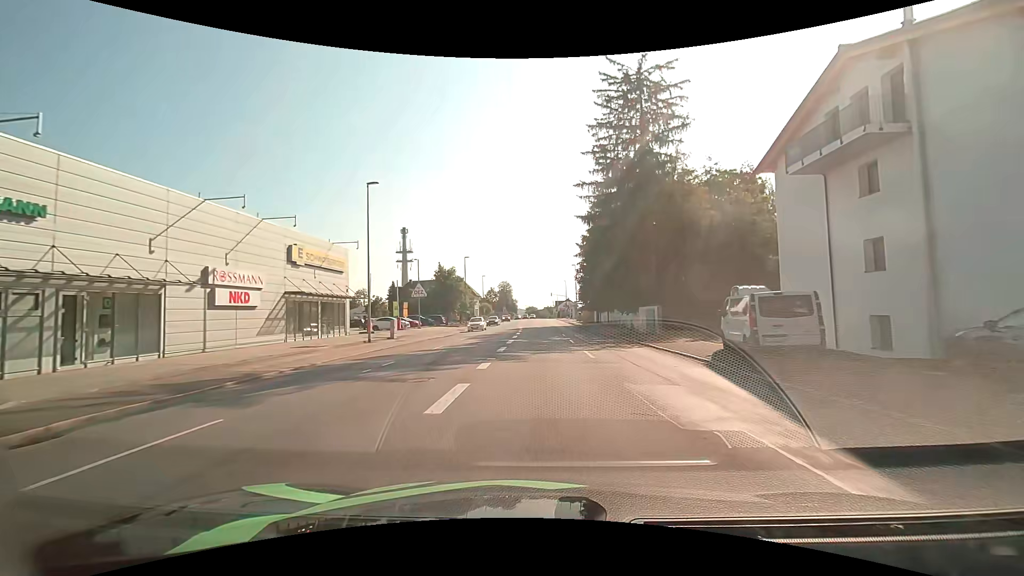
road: tertiary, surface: asphalt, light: Day
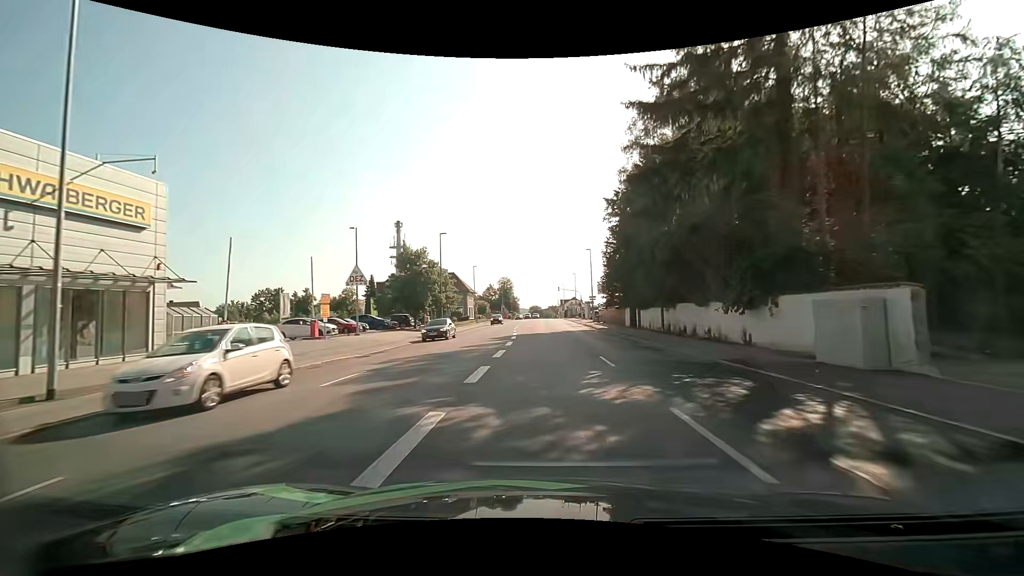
(-0.1, +21.0) m; -1°
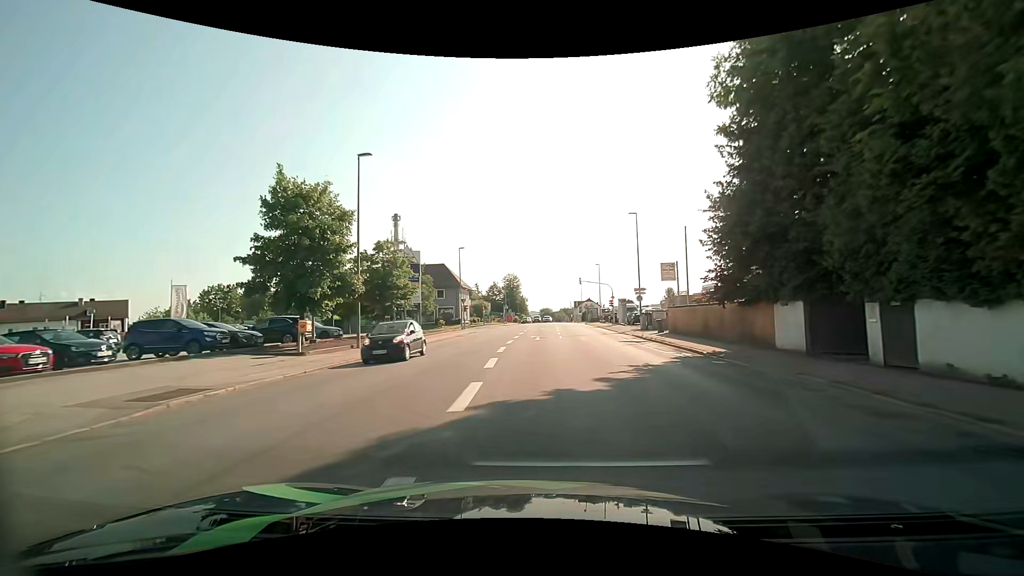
(0.0, +26.8) m; -1°
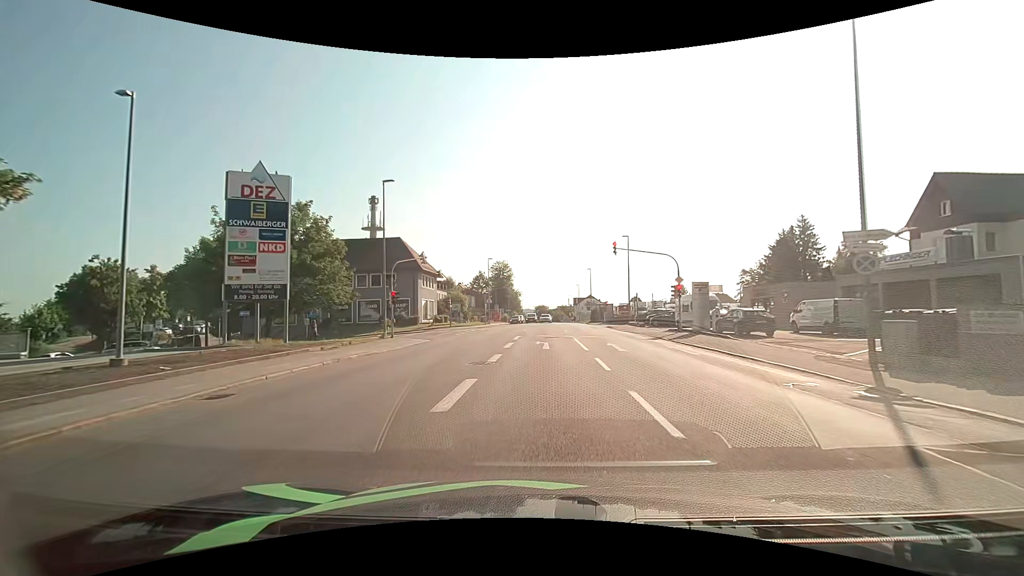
(-0.1, +30.1) m; 0°
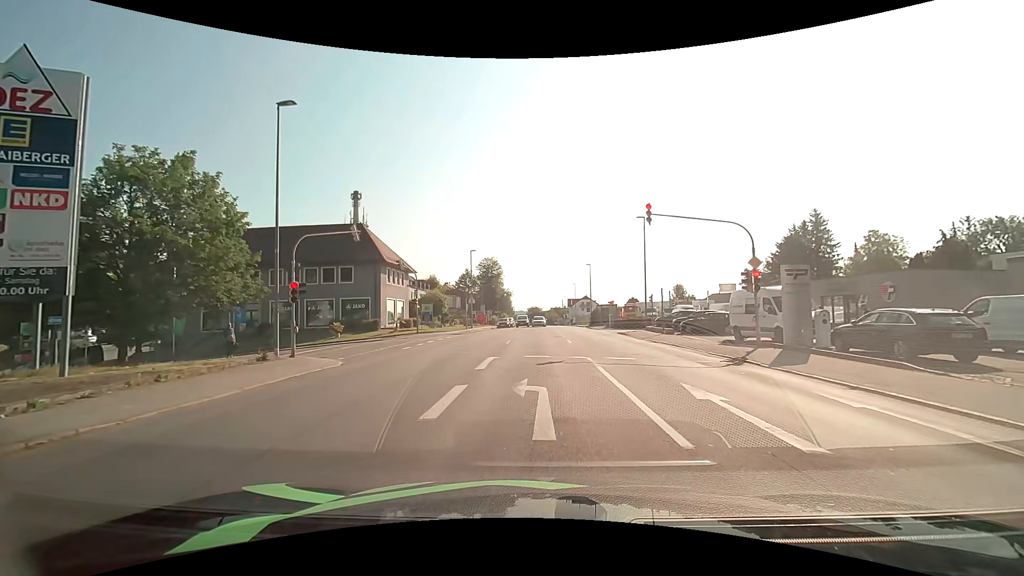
(+0.2, +12.2) m; +1°
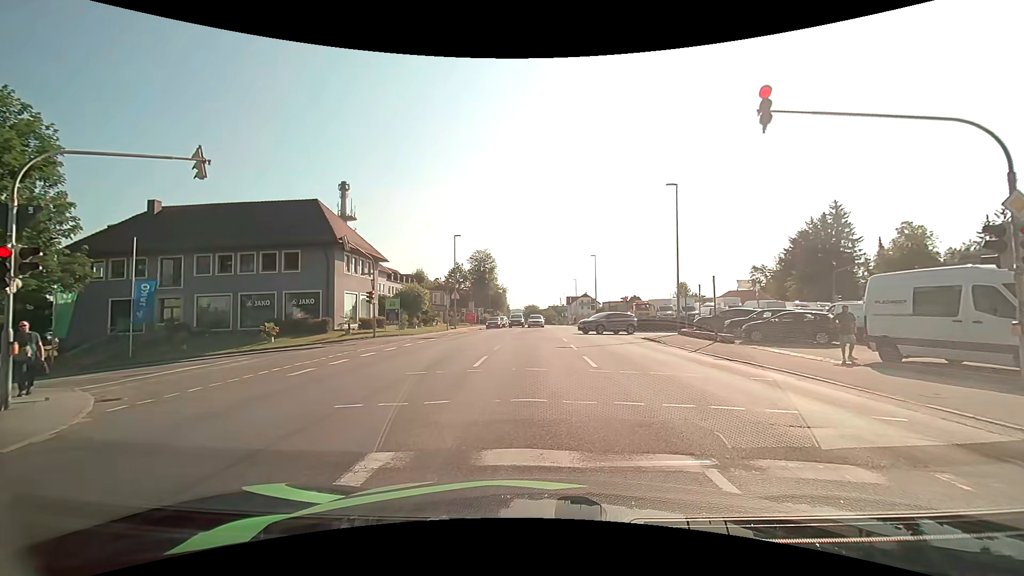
(0.0, +10.7) m; 0°
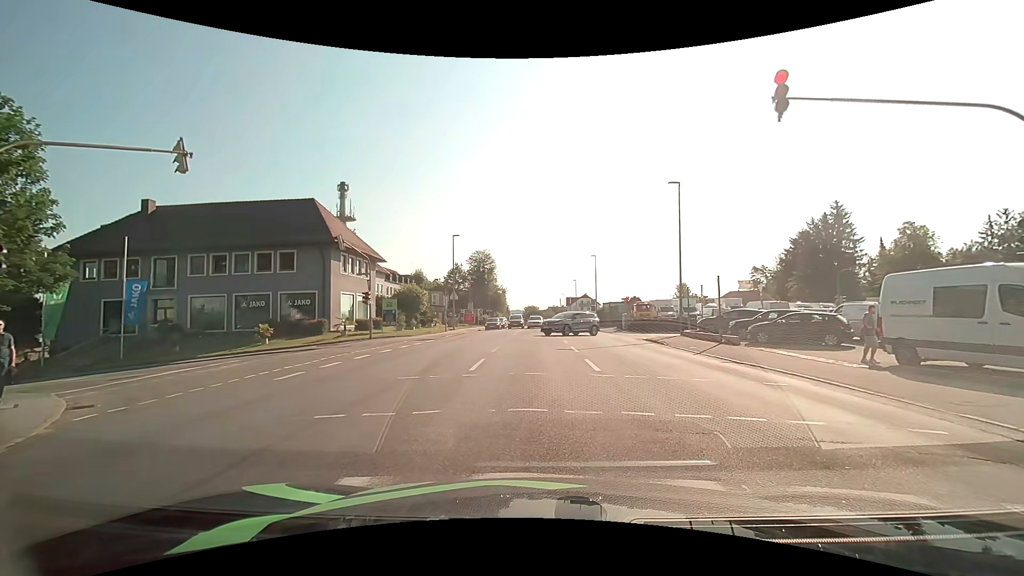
(0.0, +0.6) m; 0°
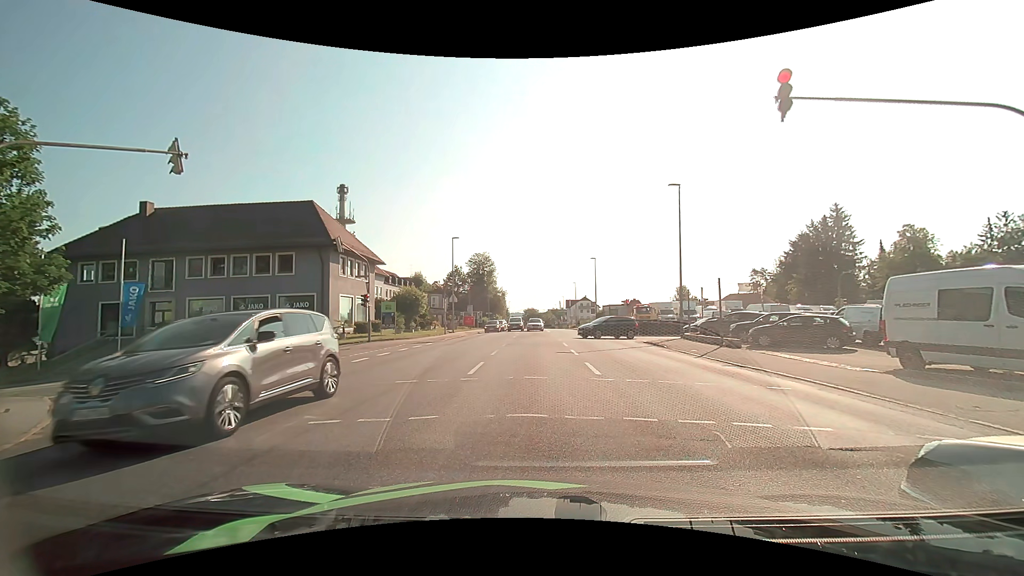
(0.0, +0.3) m; 0°
